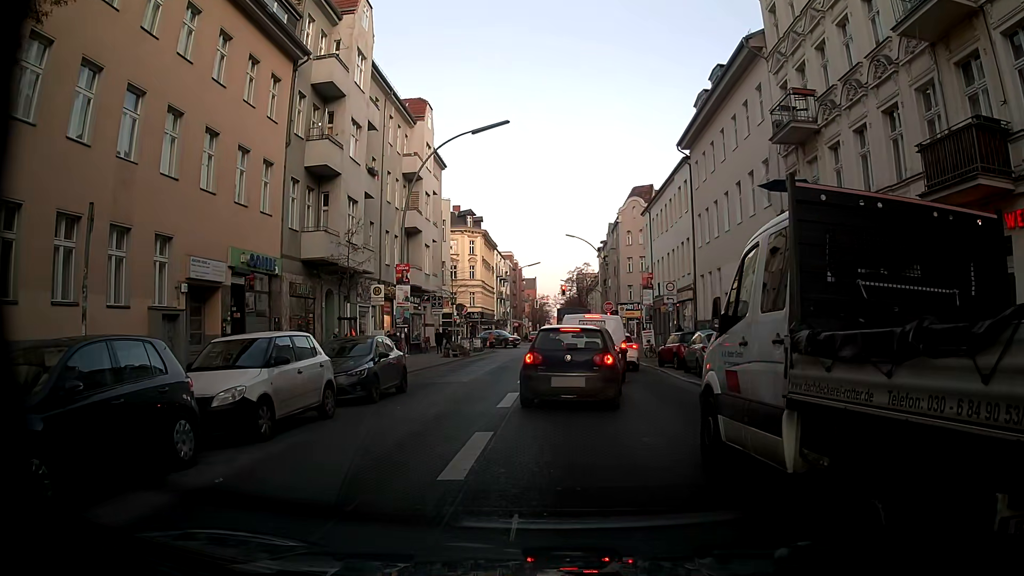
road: tertiary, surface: asphalt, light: Day
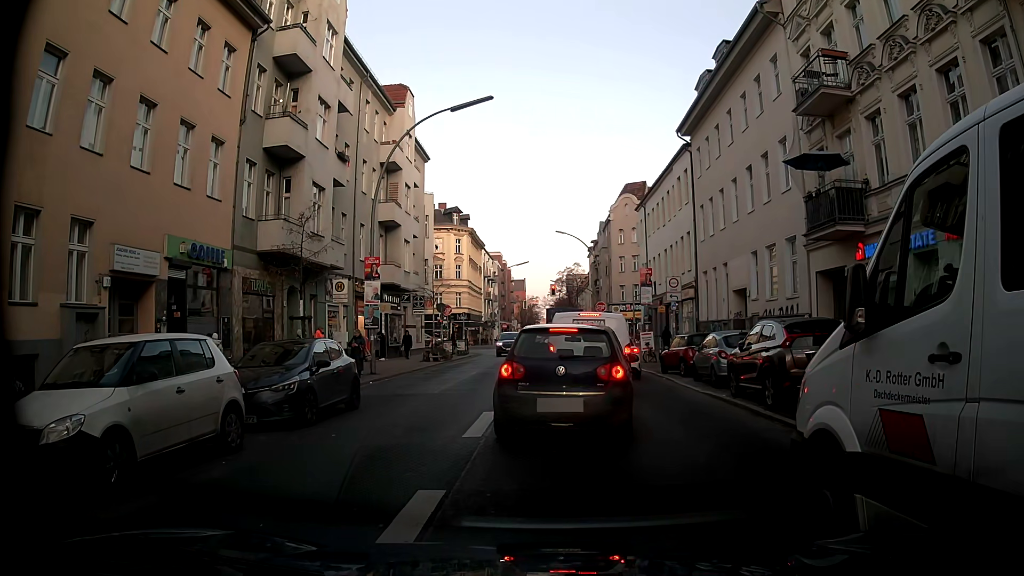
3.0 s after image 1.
(+0.1, +3.2) m; +2°
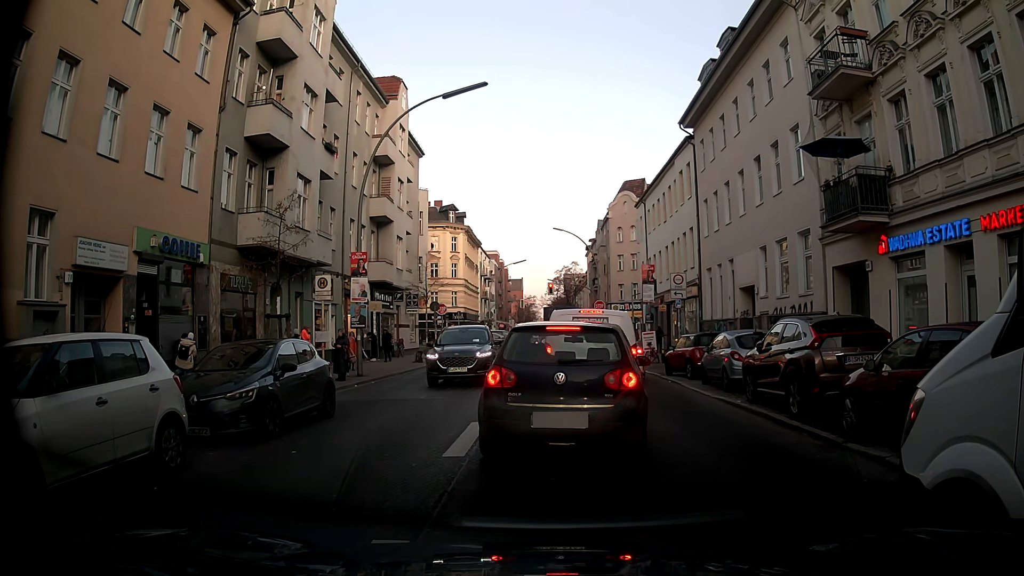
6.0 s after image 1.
(0.0, +1.4) m; 0°
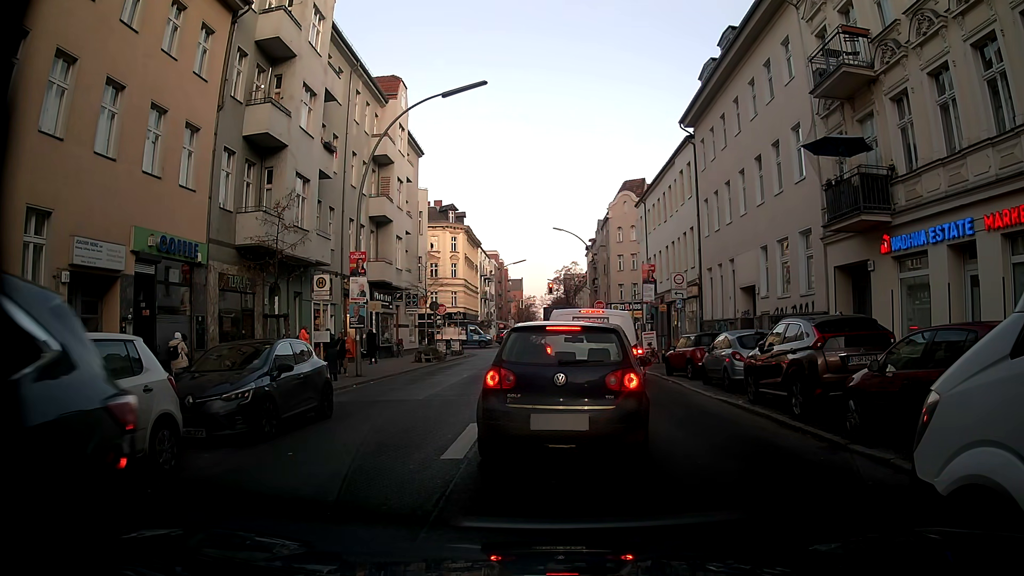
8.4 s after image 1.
(0.0, +0.2) m; 0°
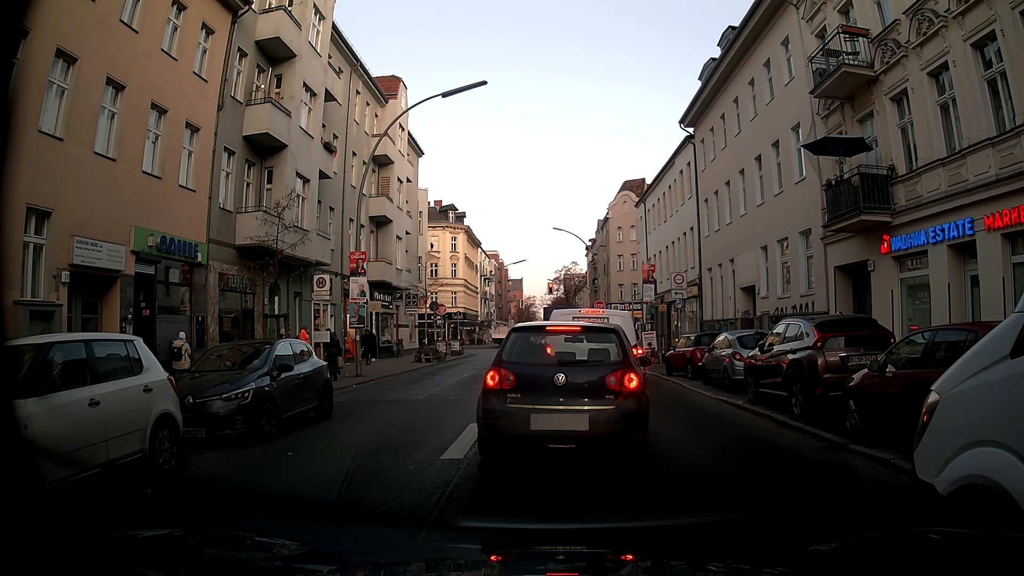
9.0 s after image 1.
(0.0, 0.0) m; 0°
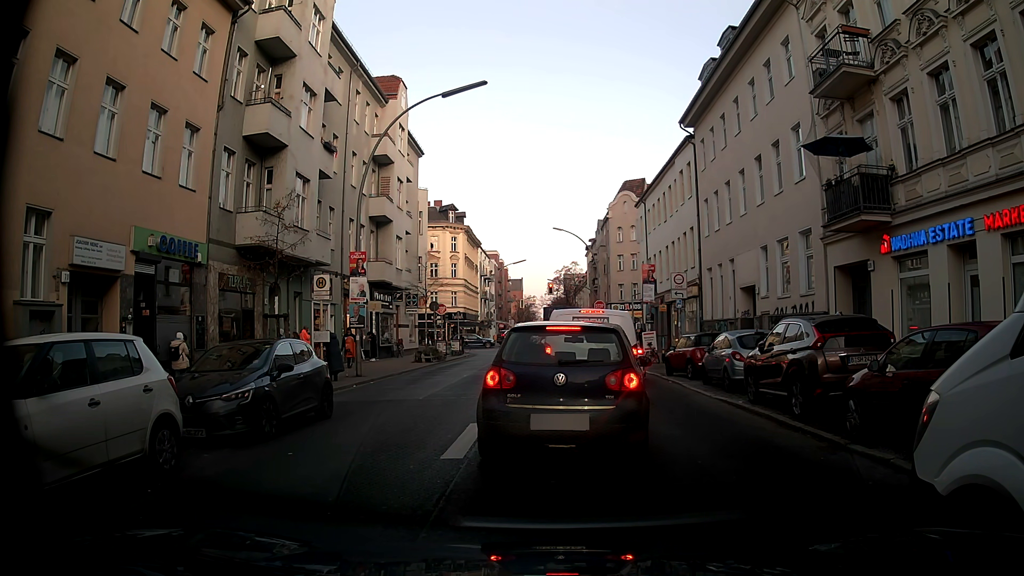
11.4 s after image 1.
(0.0, 0.0) m; 0°
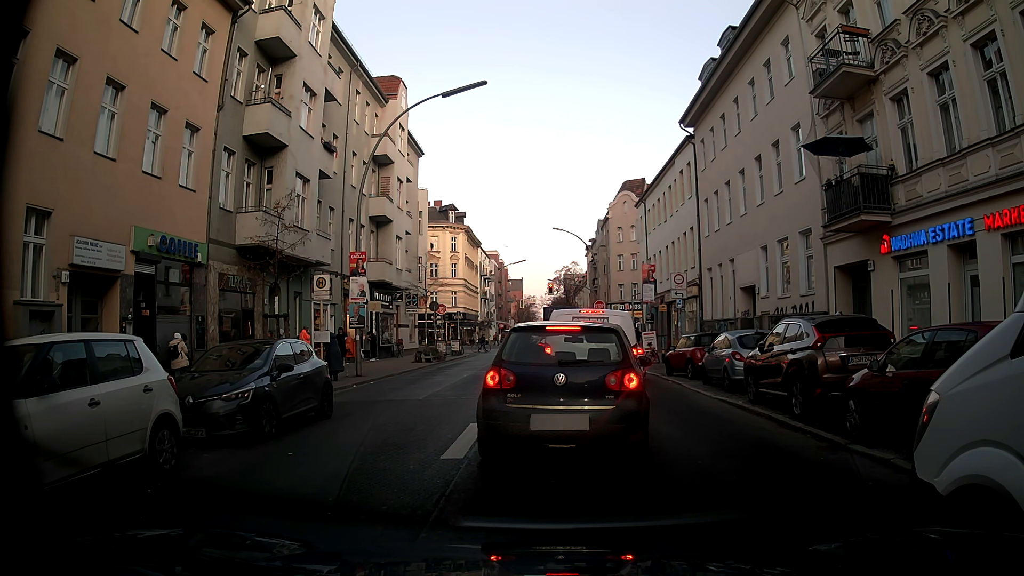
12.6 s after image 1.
(0.0, 0.0) m; 0°
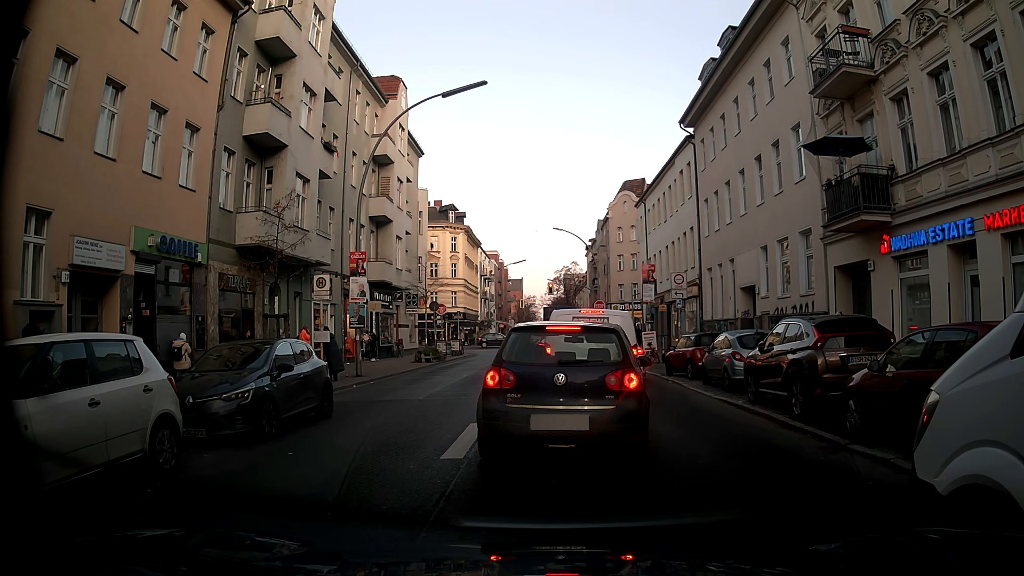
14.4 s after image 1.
(0.0, 0.0) m; 0°
